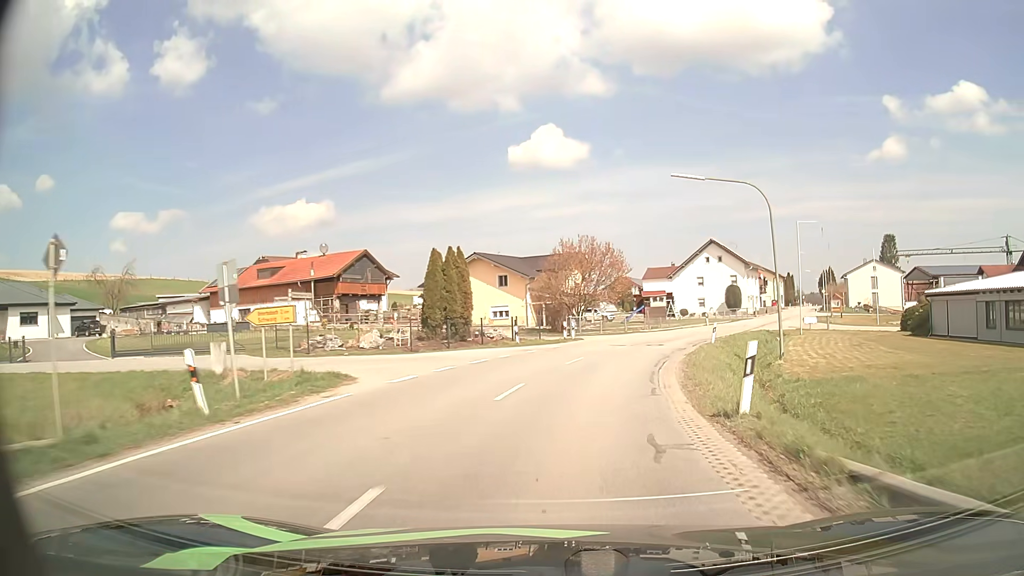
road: secondary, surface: asphalt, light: Day
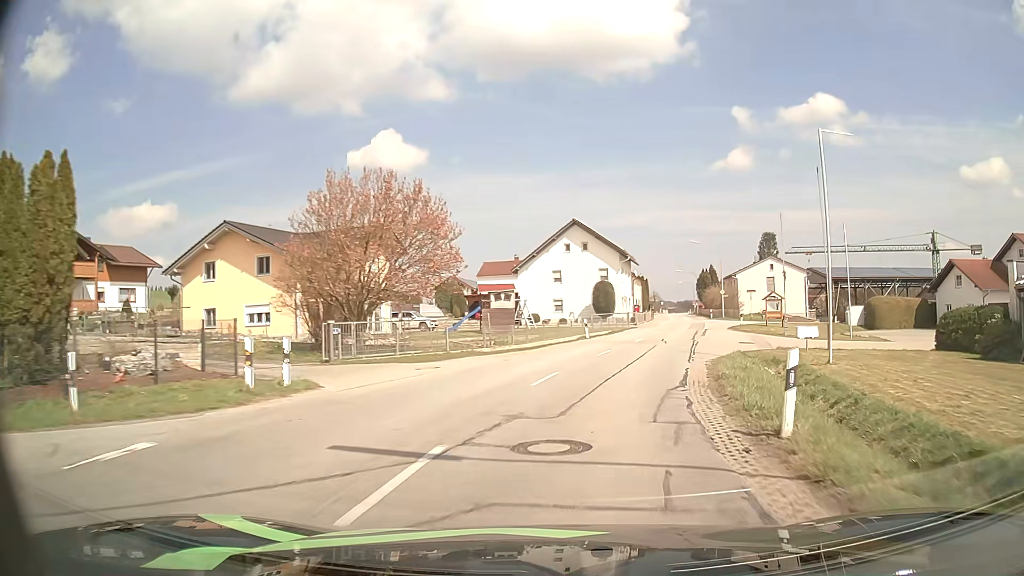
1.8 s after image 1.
(+2.7, +23.9) m; +14°
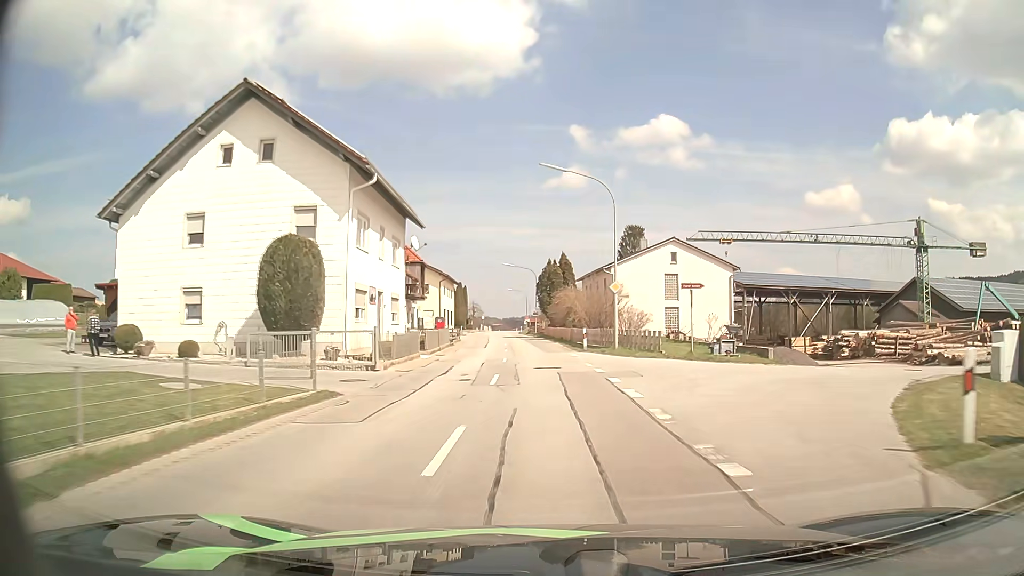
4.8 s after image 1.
(+7.6, +41.6) m; +15°
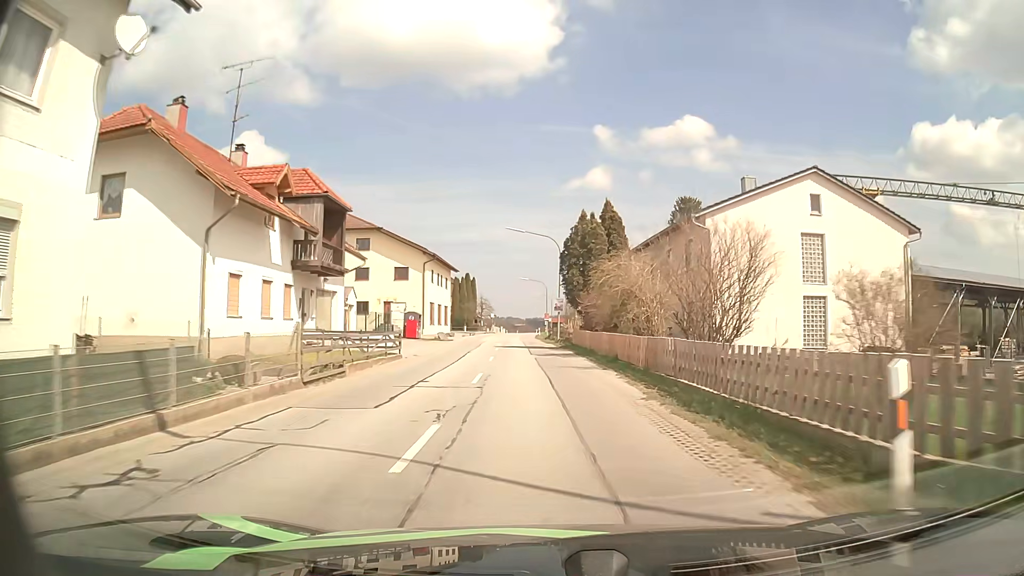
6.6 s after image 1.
(-0.4, +26.8) m; -2°
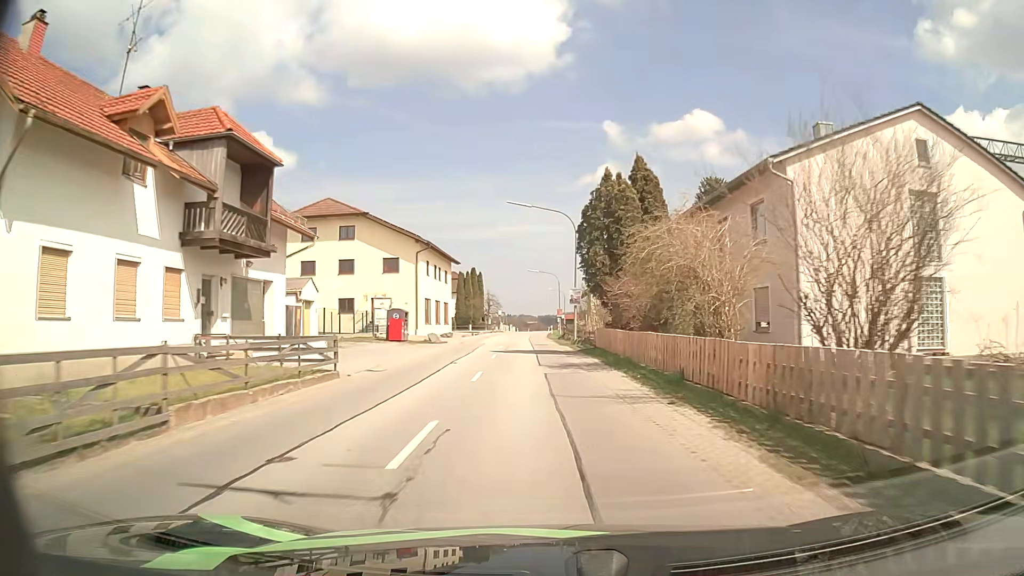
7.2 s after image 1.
(0.0, +9.0) m; 0°
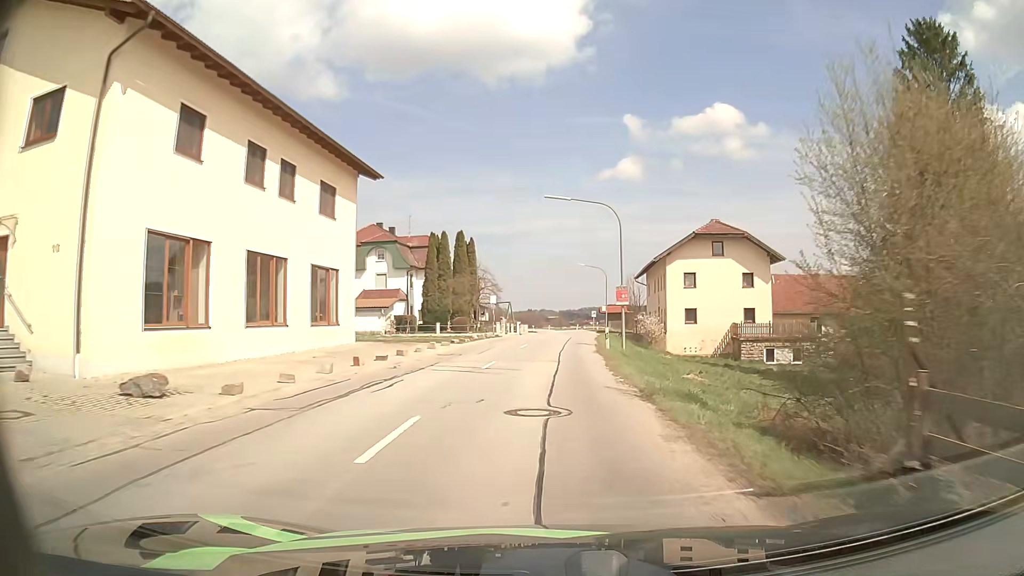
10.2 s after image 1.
(-1.4, +44.6) m; -2°
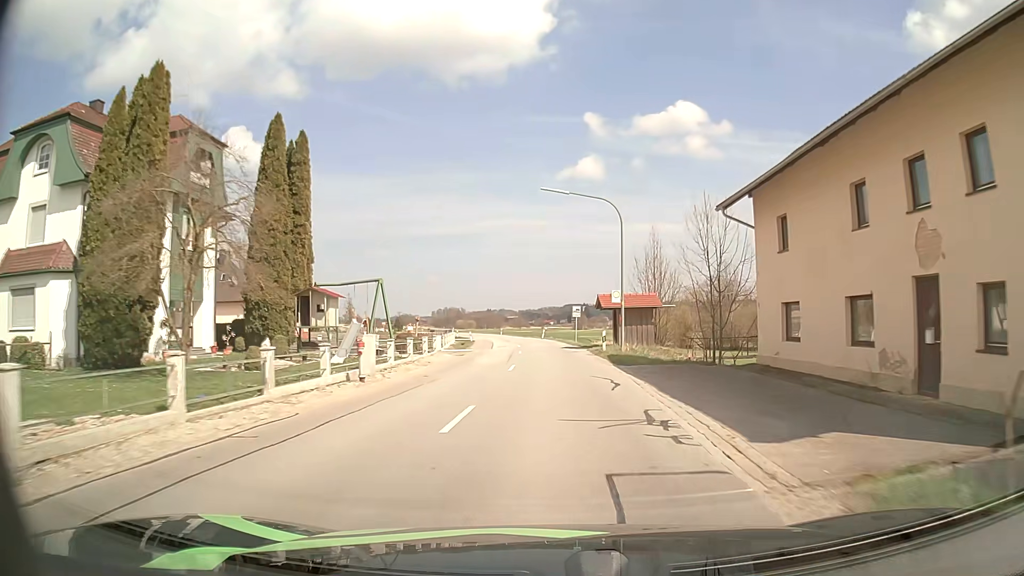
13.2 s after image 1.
(+0.8, +44.3) m; +3°
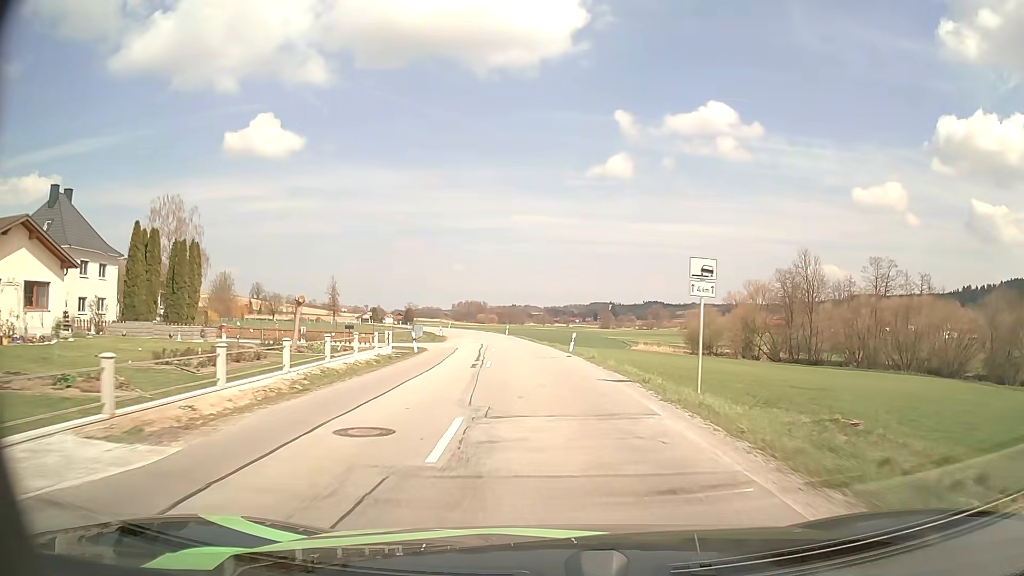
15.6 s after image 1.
(-0.3, +36.8) m; -2°
(0, +10) (0, +20) (-1, +30) (-2, +40) (-3, +50) (-4, +60) (-6, +70) (-8, +79) (-10, +89) (-13, +99) m
